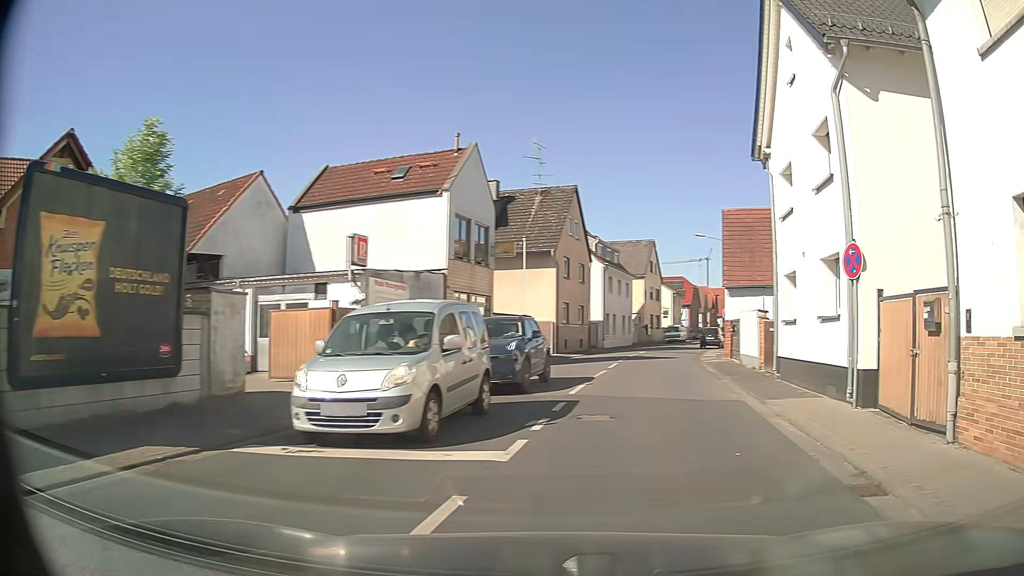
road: tertiary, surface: asphalt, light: Day
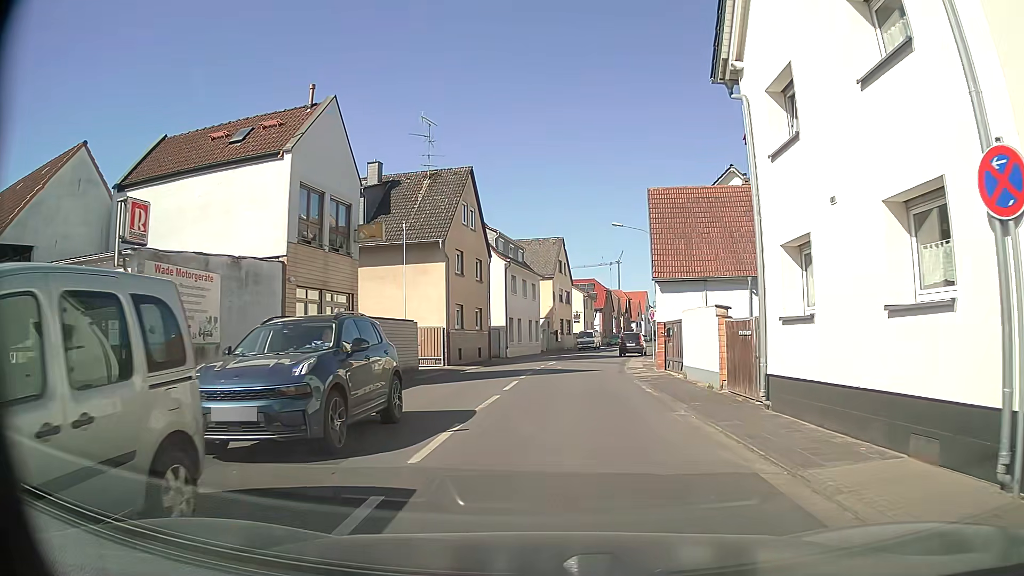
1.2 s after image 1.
(+0.9, +6.8) m; +10°
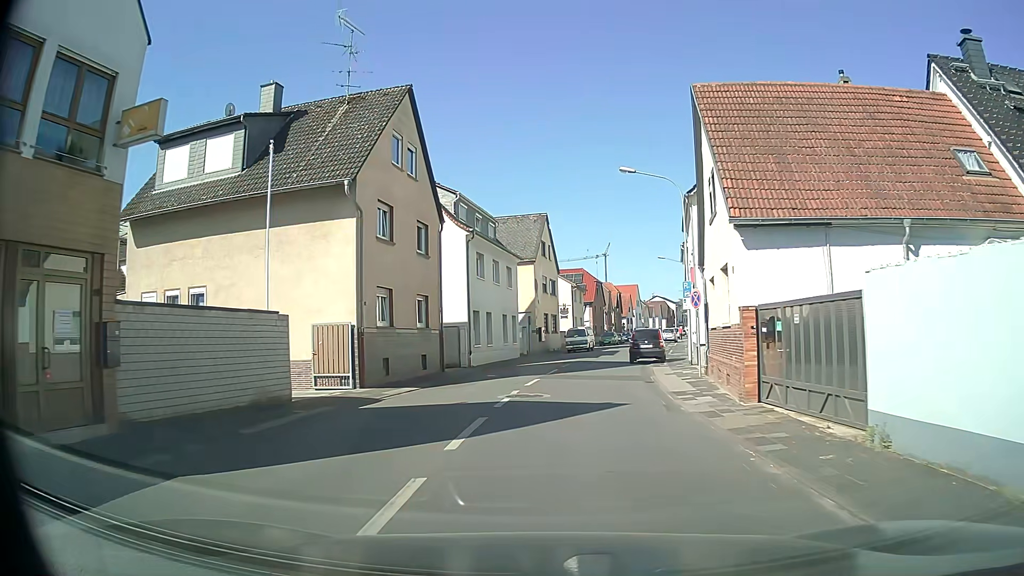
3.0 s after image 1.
(0.0, +13.1) m; 0°
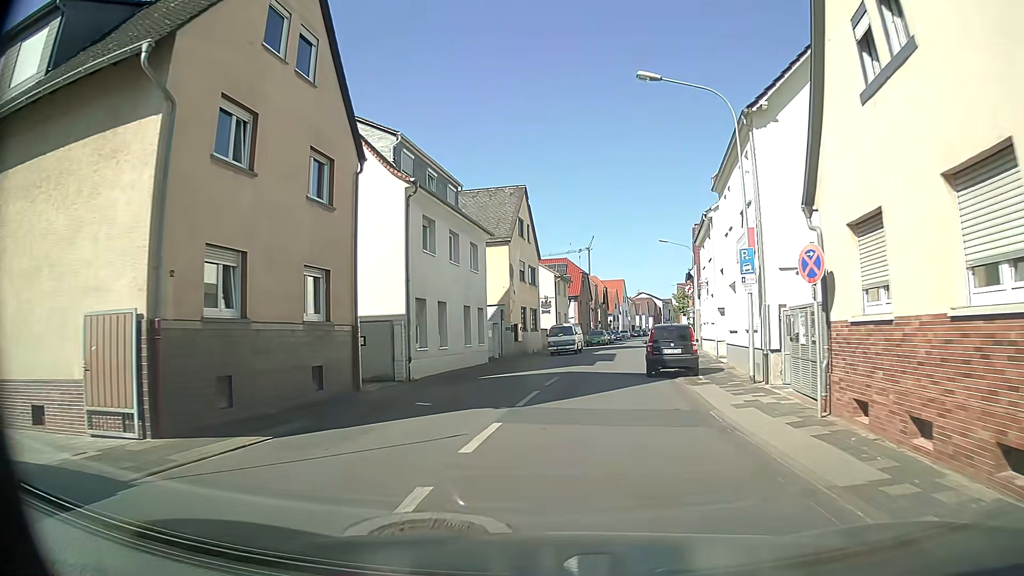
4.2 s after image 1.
(+0.5, +10.2) m; +4°
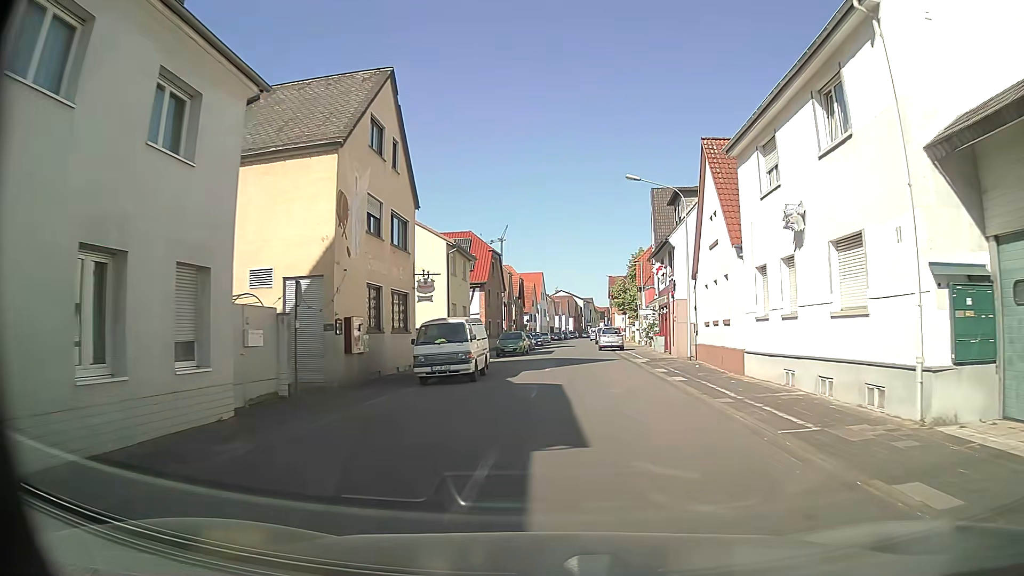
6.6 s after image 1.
(+1.1, +21.4) m; +8°
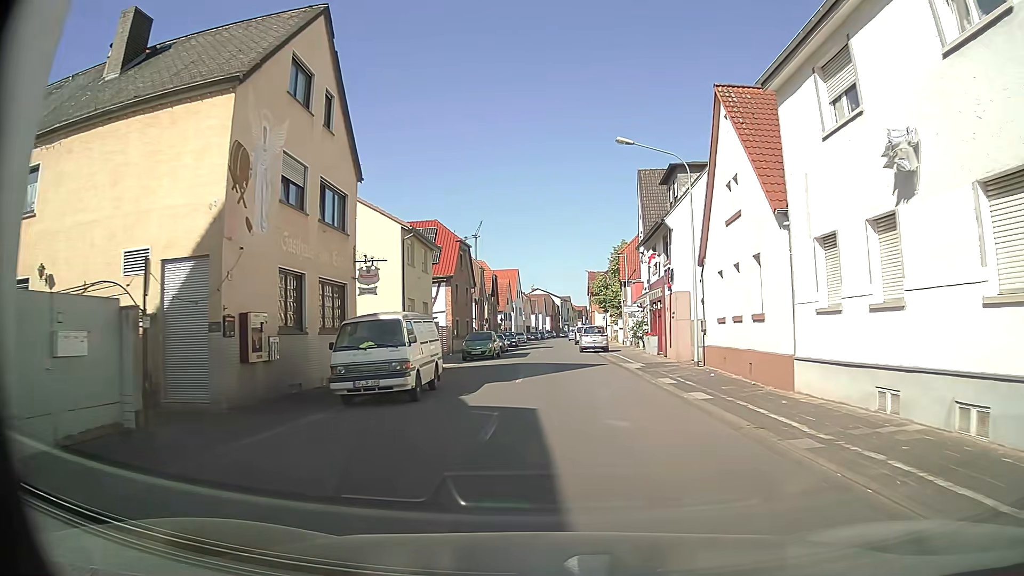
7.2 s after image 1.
(0.0, +5.6) m; 0°
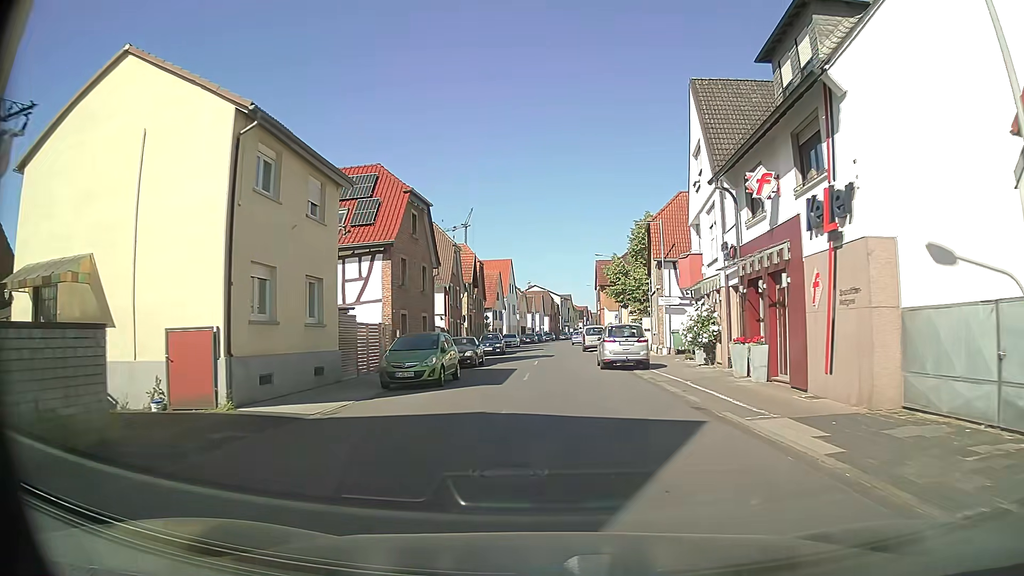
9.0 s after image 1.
(+0.3, +17.2) m; +1°
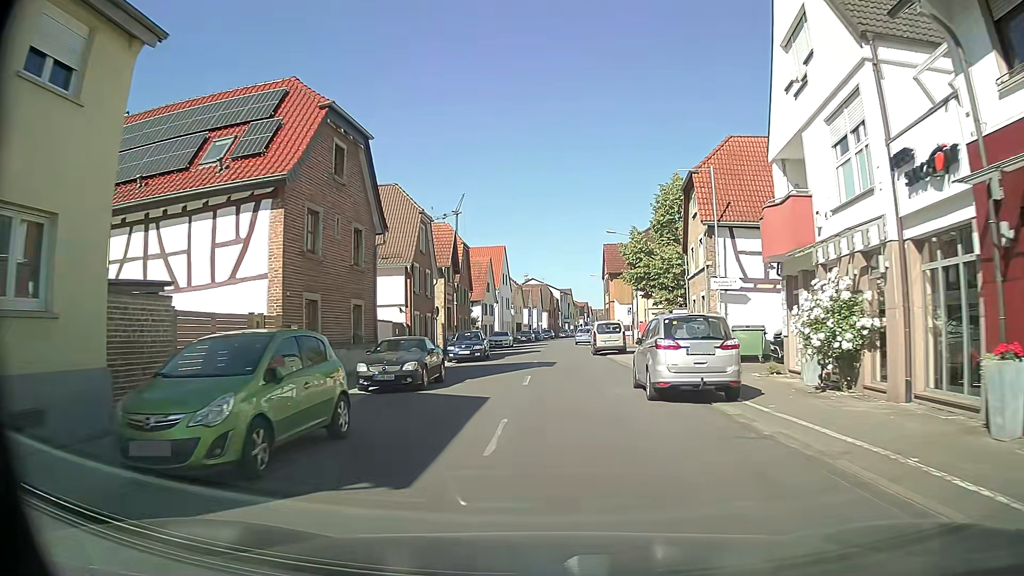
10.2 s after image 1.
(+0.1, +11.8) m; 0°
(0, +10) (0, +20) (0, +30) (0, +40) (+1, +50) (+1, +60) (+2, +70) (+3, +80) (+4, +90) (+5, +100) m
